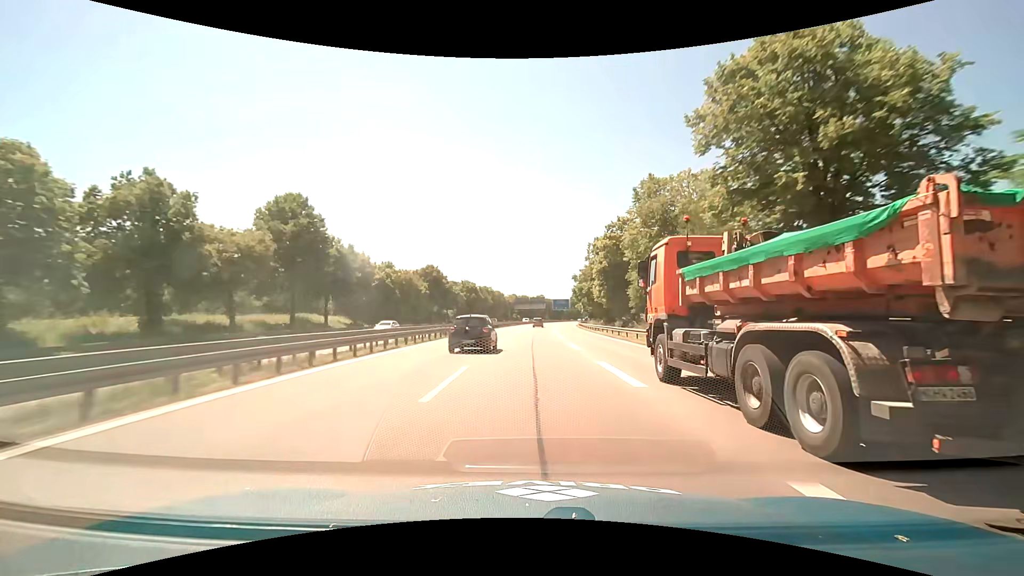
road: motorway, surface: asphalt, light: Day
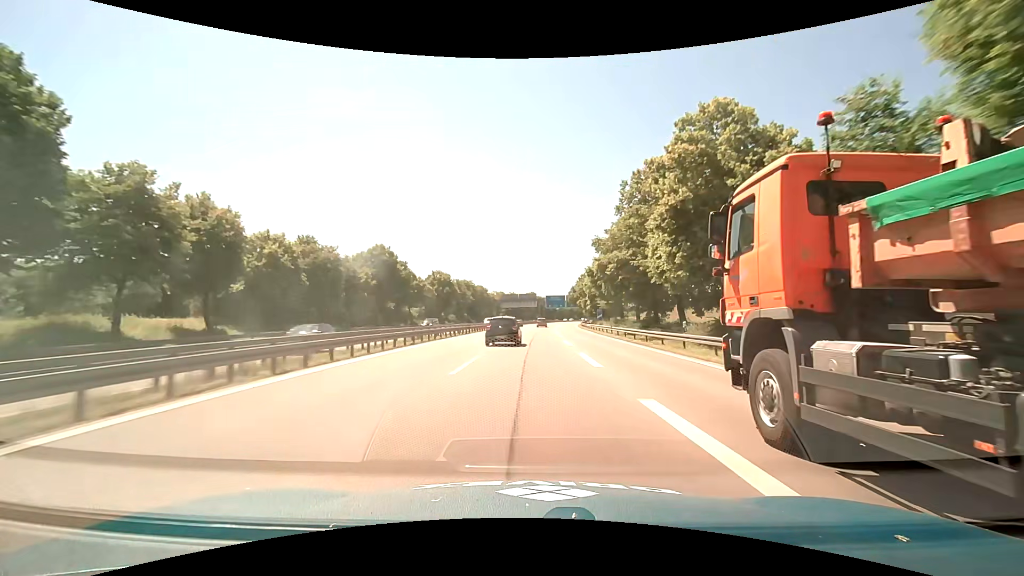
(+0.3, +31.8) m; +1°
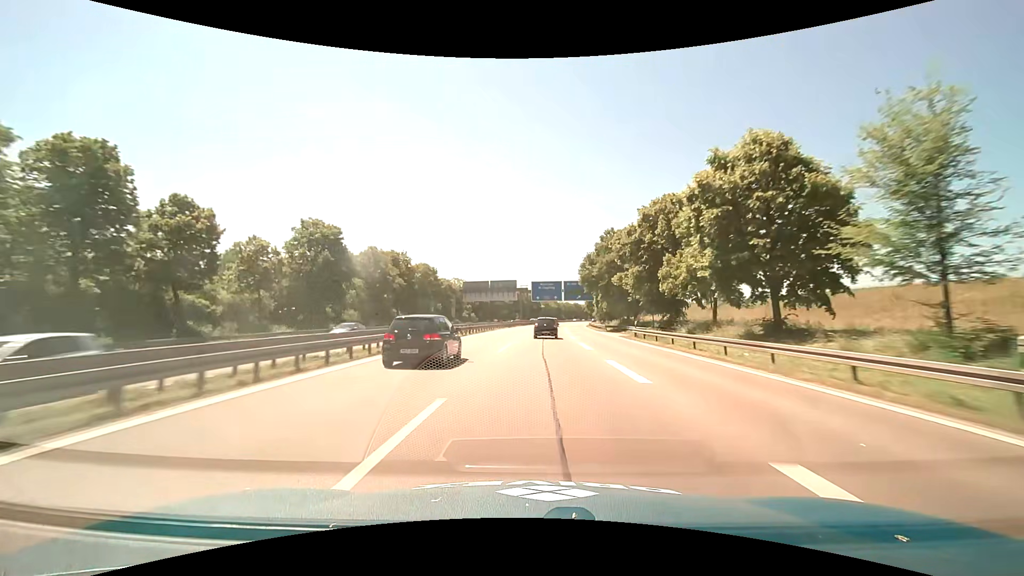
(+1.2, +63.8) m; +2°
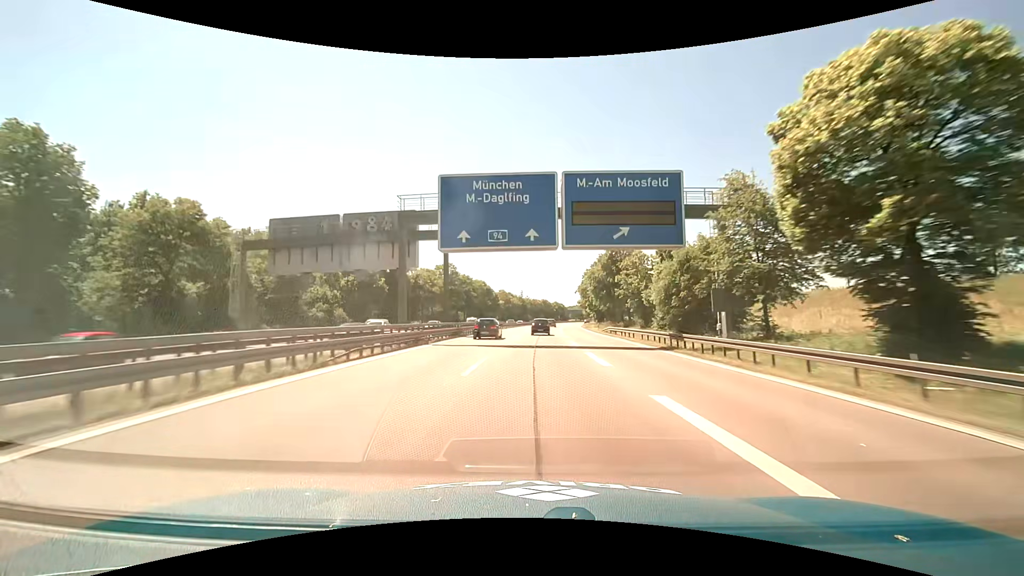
(+3.3, +80.2) m; +4°
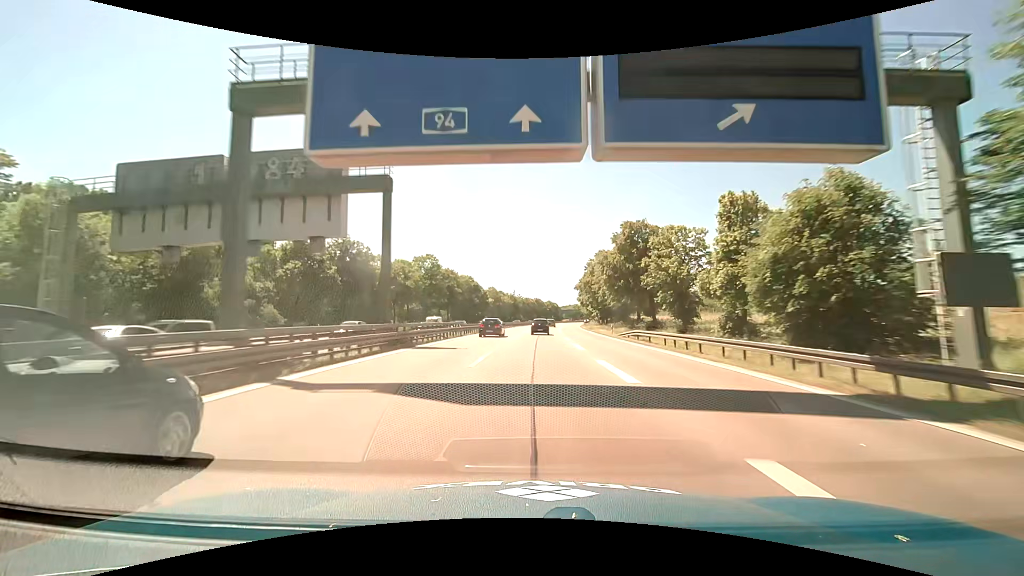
(+0.1, +16.1) m; +1°
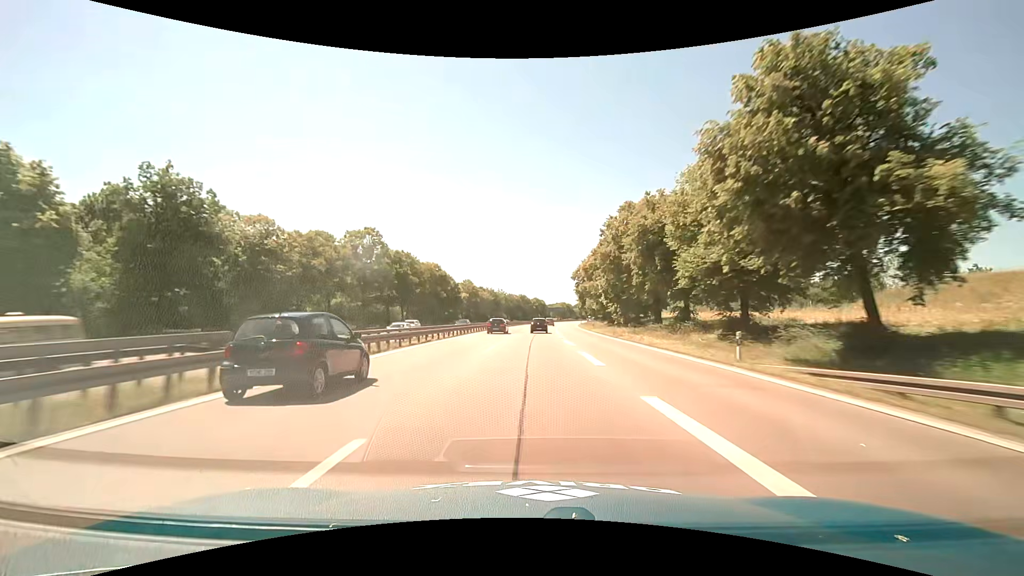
(+0.7, +32.3) m; +2°
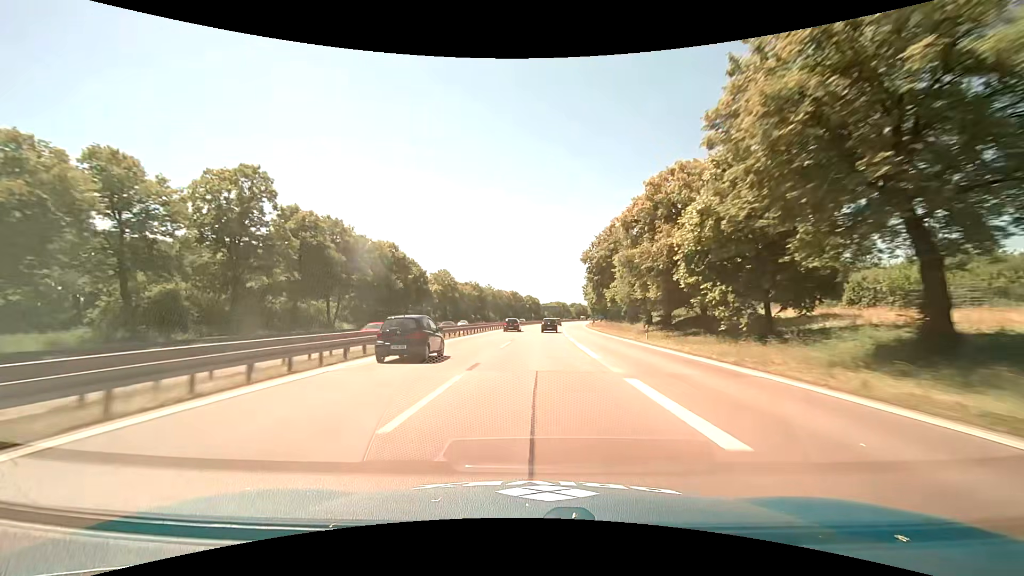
(+0.4, +32.4) m; +1°
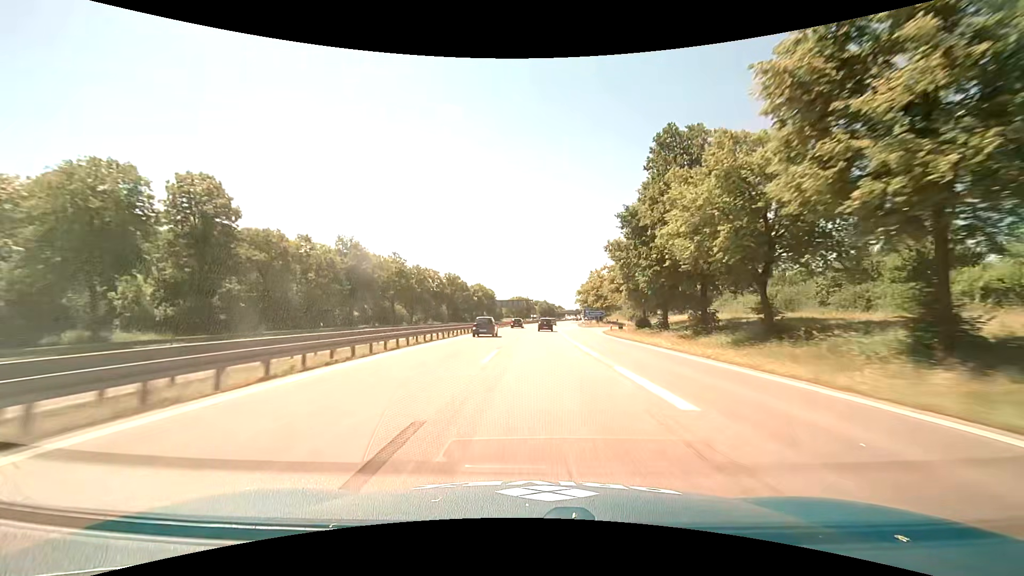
(+2.9, +81.2) m; +5°
(0, +10) (0, +20) (0, +30) (0, +40) (+1, +50) (+1, +60) (+2, +70) (+2, +80) (+3, +90) (+3, +100) m
